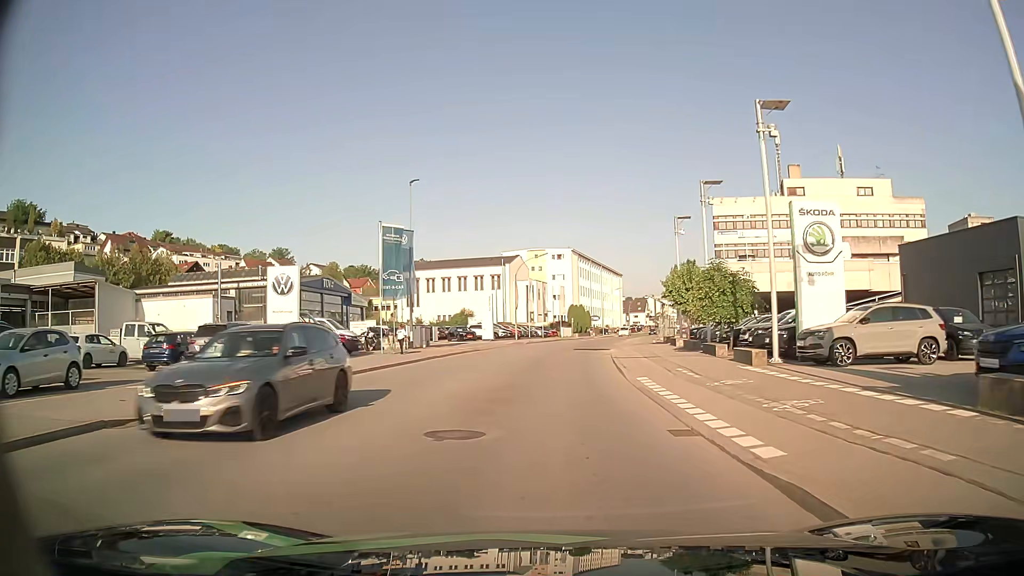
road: tertiary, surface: asphalt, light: Day
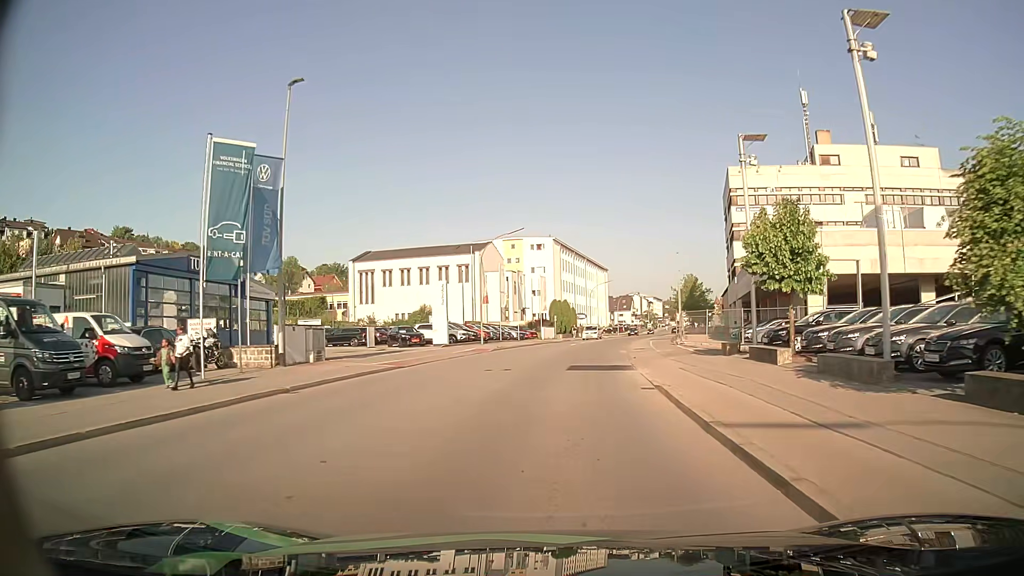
(+0.3, +18.3) m; +2°
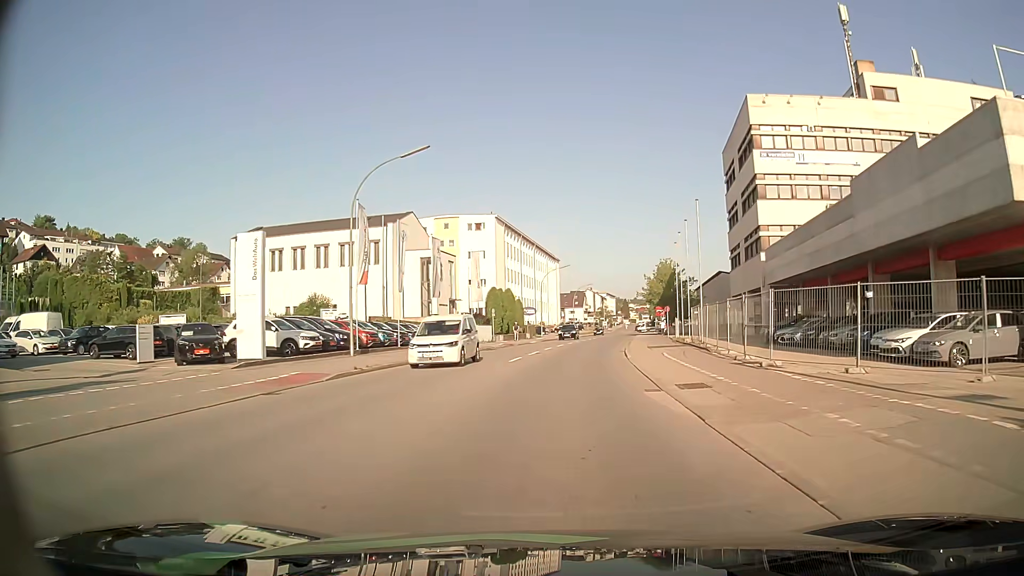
(+0.9, +24.6) m; +5°
